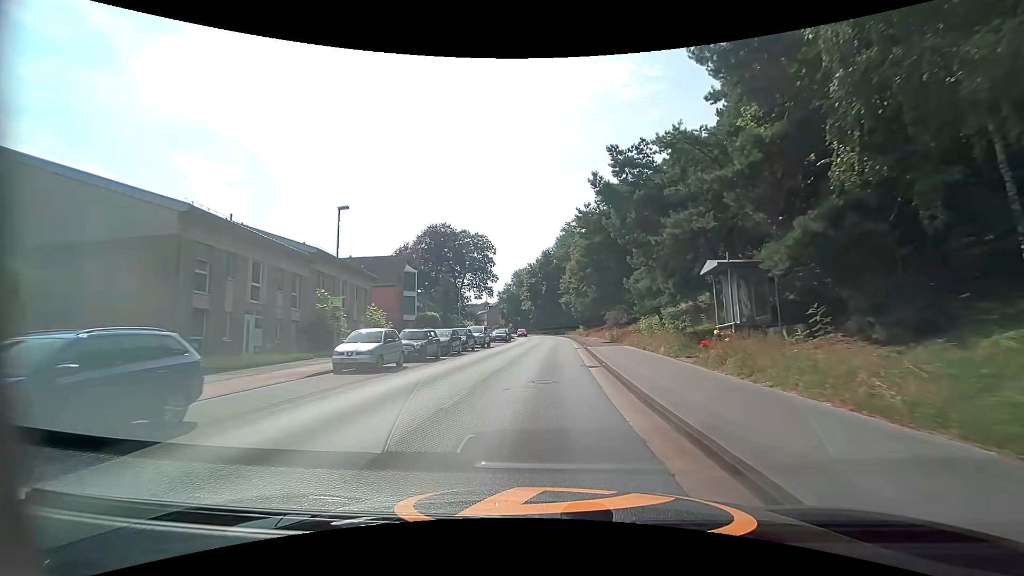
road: secondary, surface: asphalt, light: Day
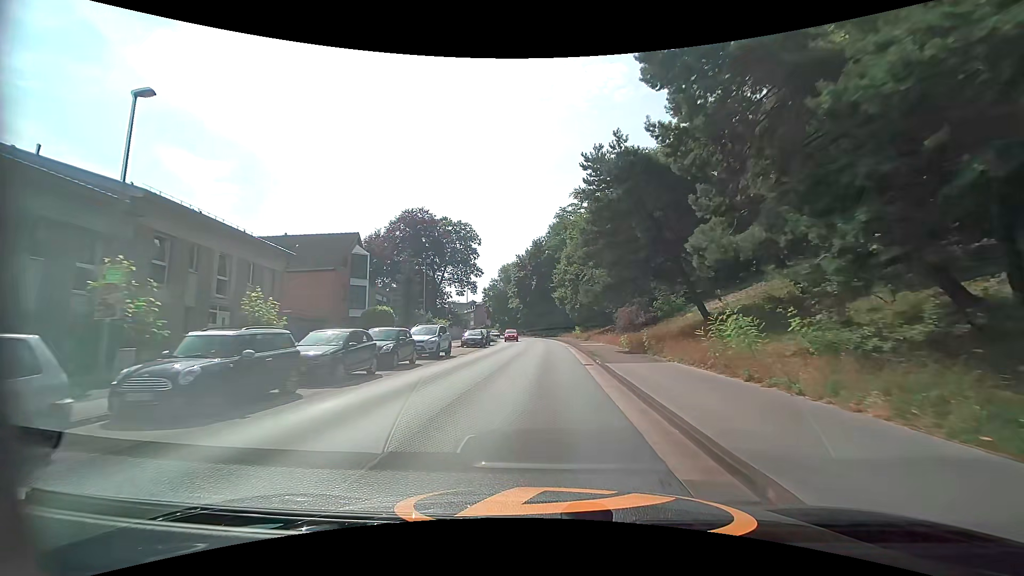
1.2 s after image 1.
(+0.2, +13.5) m; 0°
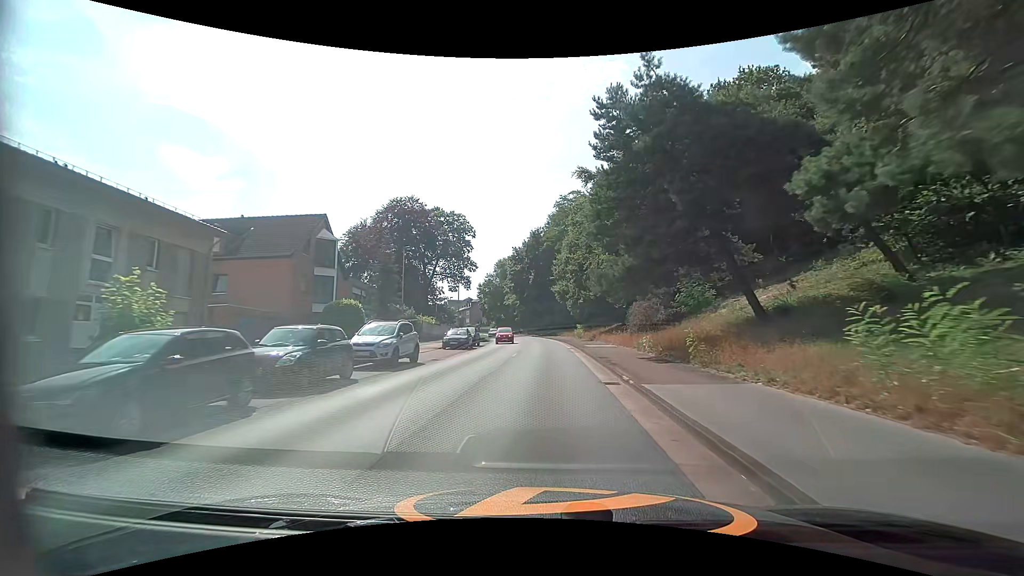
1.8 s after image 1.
(+0.2, +6.8) m; +1°
(0, +10) (0, +20) (+1, +30) (+1, +40) (0, +50) (0, +60) (-1, +70) (-3, +80) (-4, +90) (-6, +99) m
